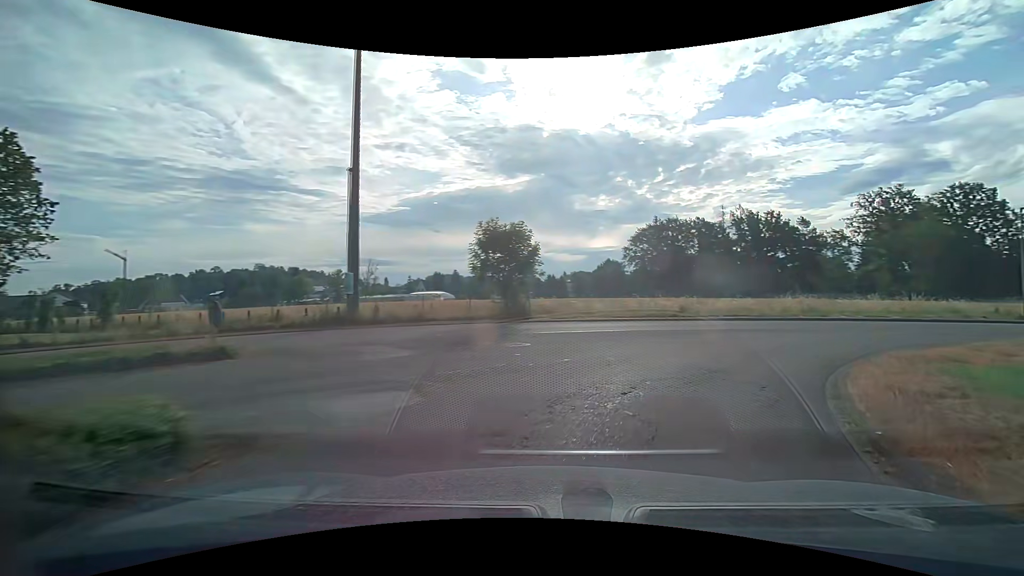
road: unclassified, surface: asphalt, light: Day
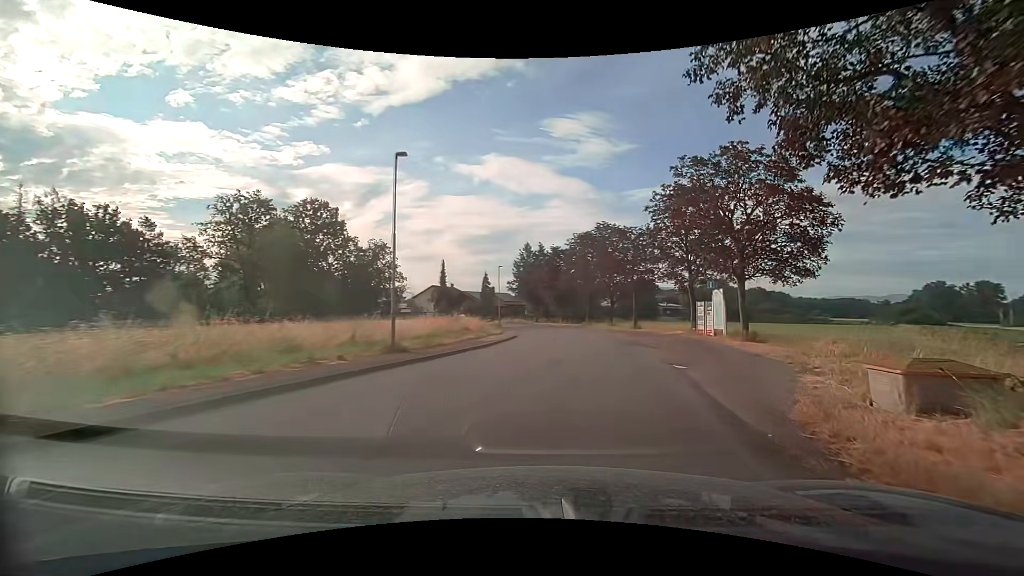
(+13.1, +20.4) m; +63°
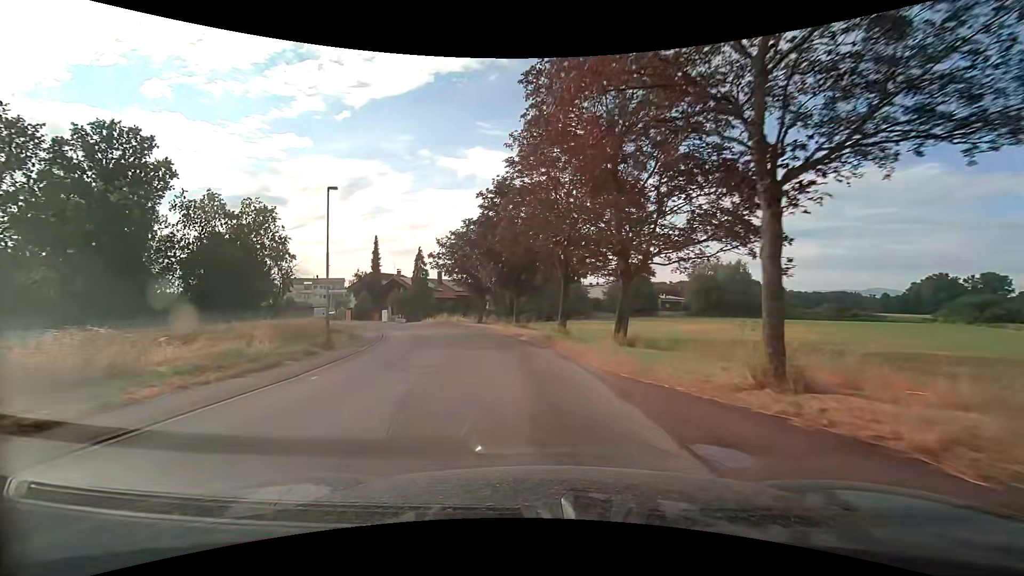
(+3.4, +31.9) m; +2°
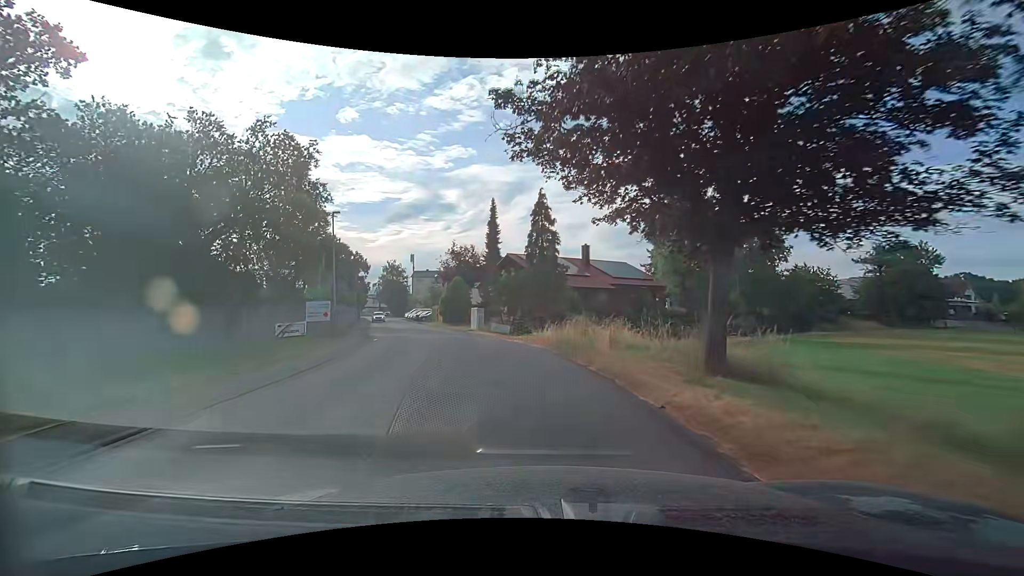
(-5.2, +32.8) m; -18°
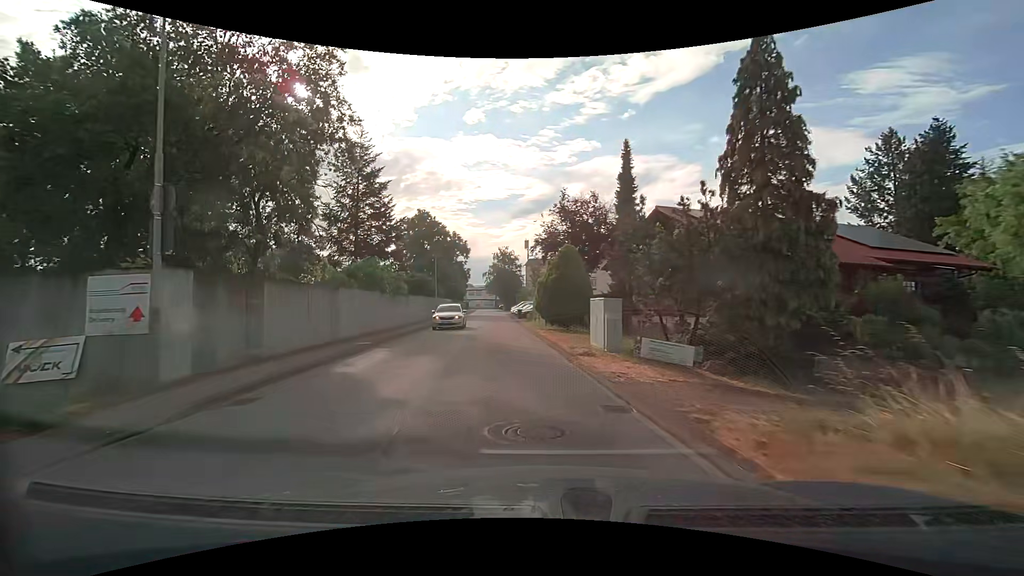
(-2.2, +19.1) m; -14°
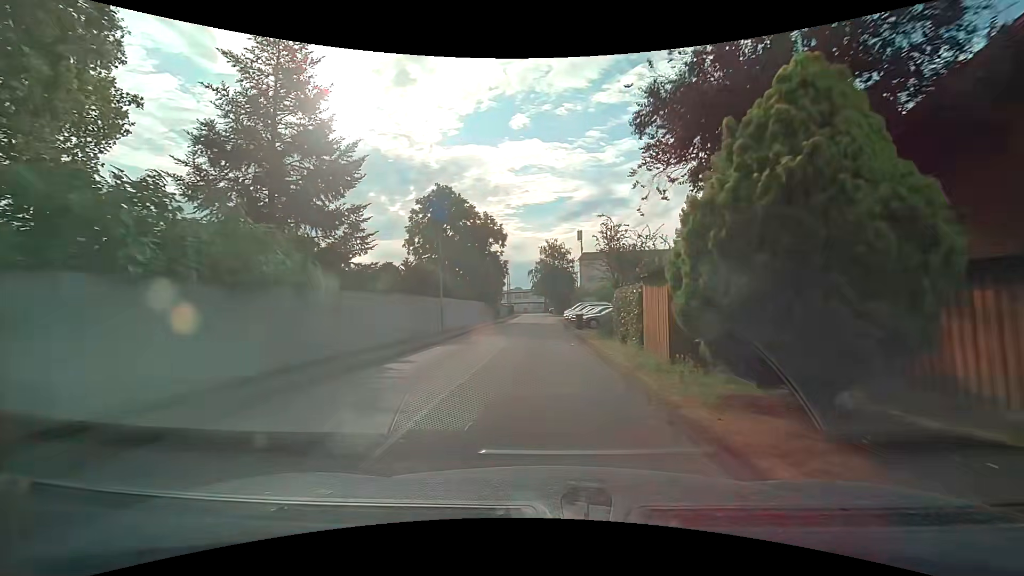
(-1.4, +18.8) m; -6°
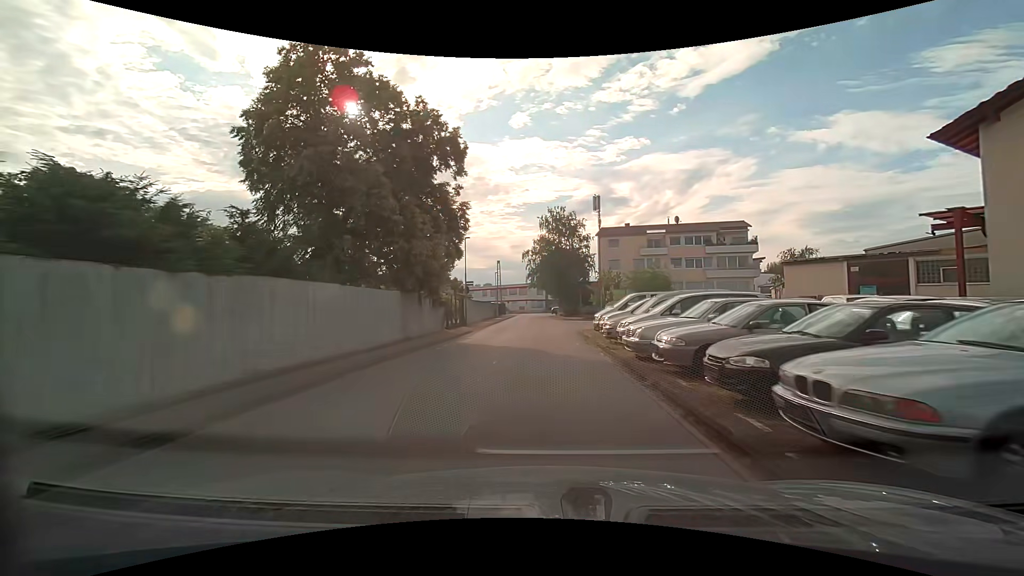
(-0.3, +30.5) m; 0°
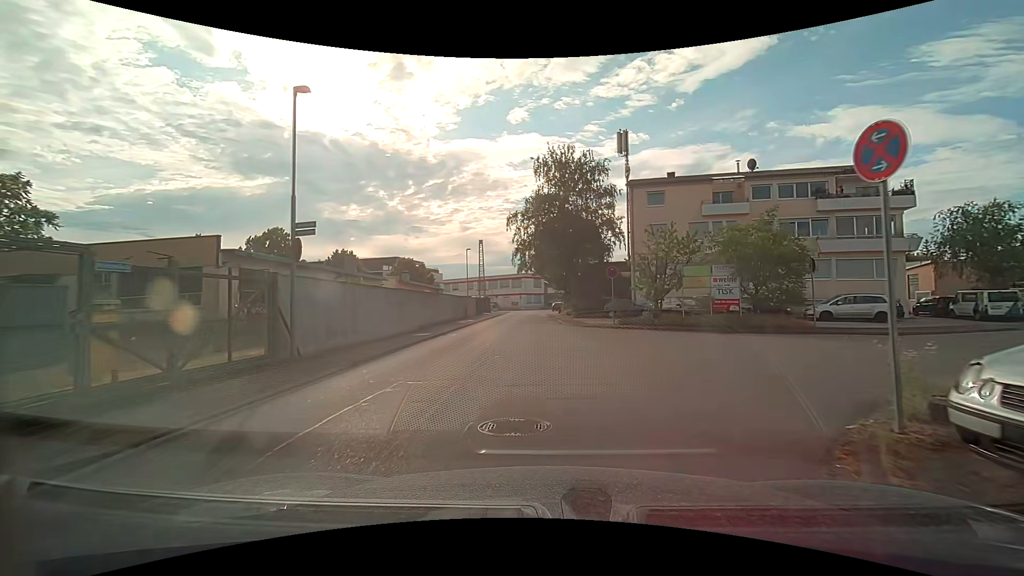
(+0.1, +24.5) m; 0°
(0, +10) (0, +20) (0, +30) (0, +40) (-1, +50) (-1, +60) (-1, +70) (-1, +80) (-1, +90) (-6, +98) m
